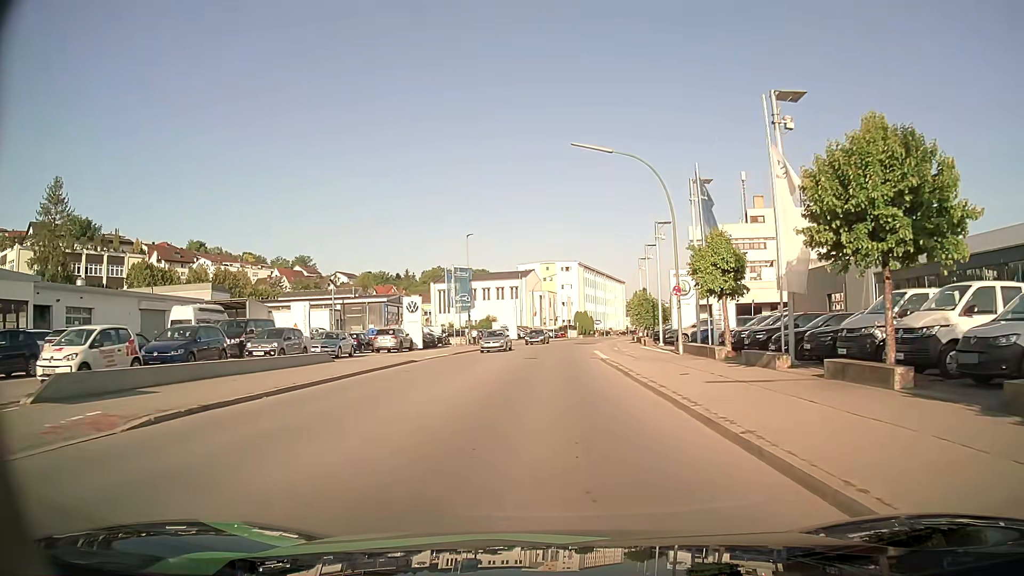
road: tertiary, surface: asphalt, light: Day
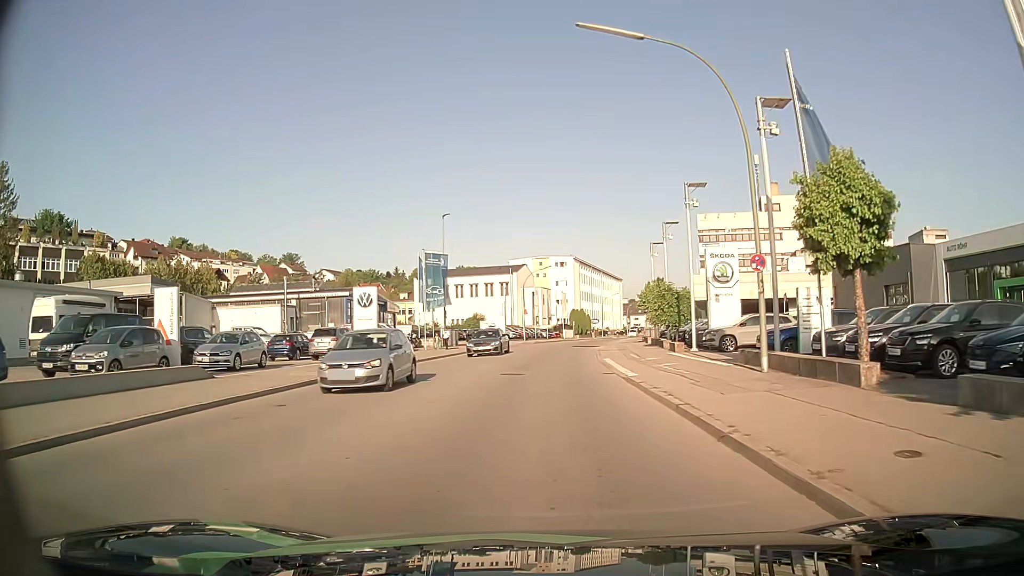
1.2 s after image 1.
(+0.1, +11.3) m; +1°
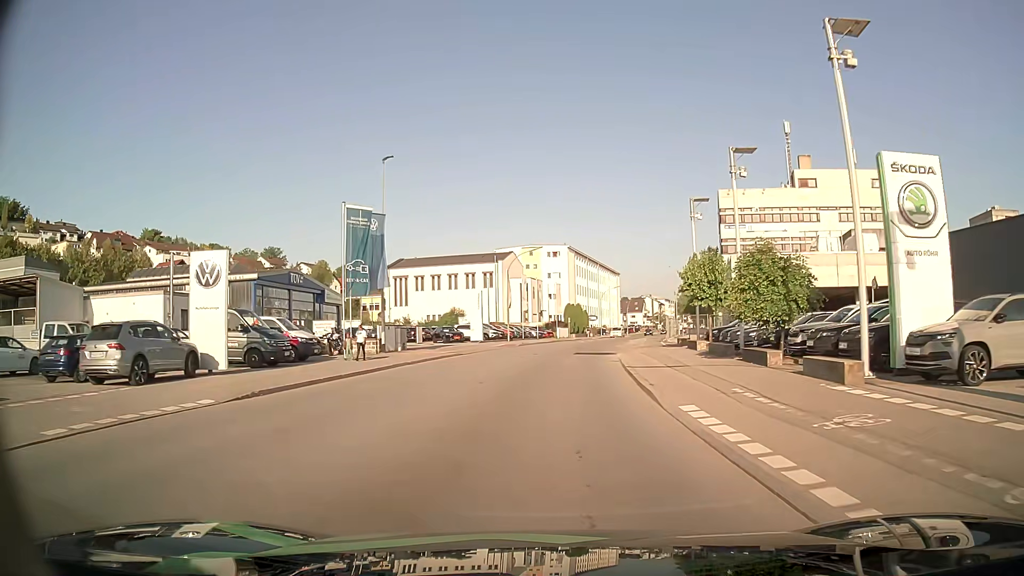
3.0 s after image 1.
(+0.1, +17.9) m; 0°
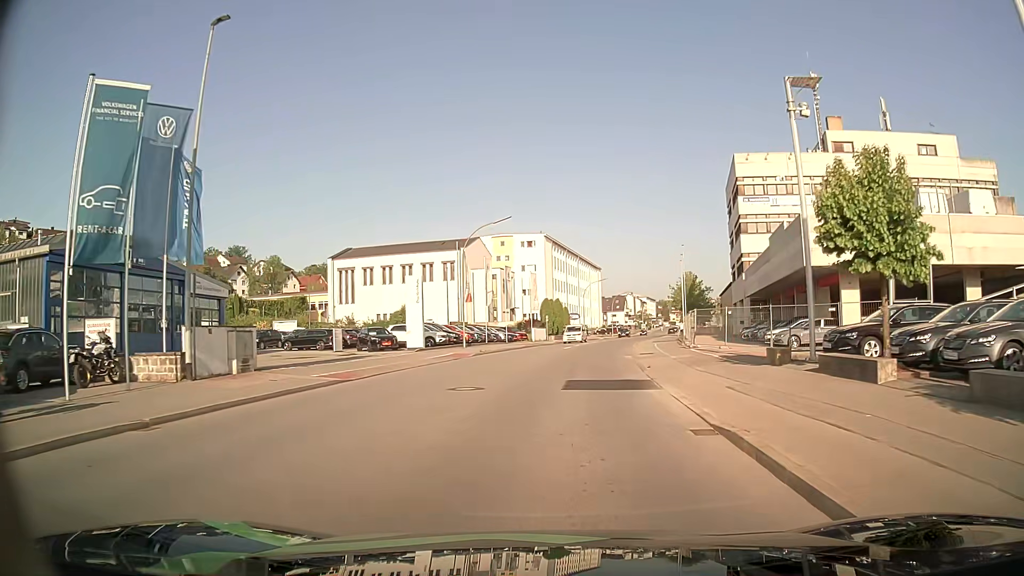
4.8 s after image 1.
(+0.5, +18.3) m; +2°
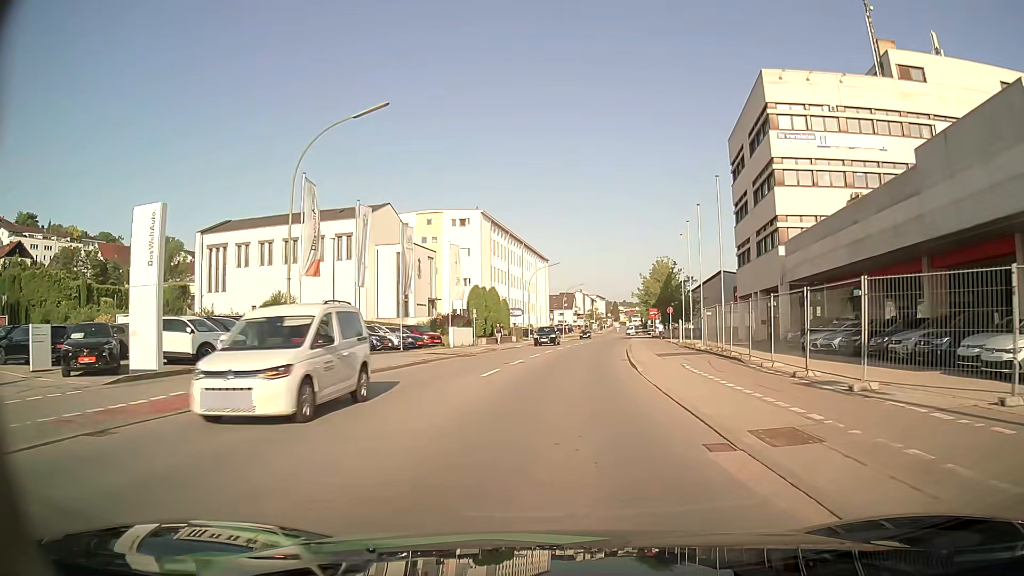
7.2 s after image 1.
(+1.2, +24.7) m; +5°
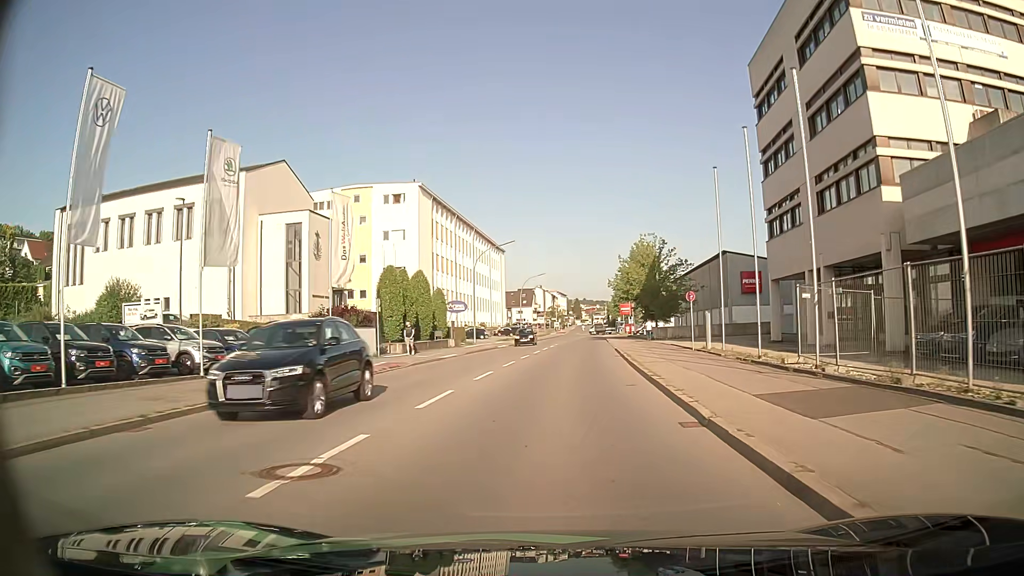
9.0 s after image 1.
(+0.7, +19.1) m; +3°
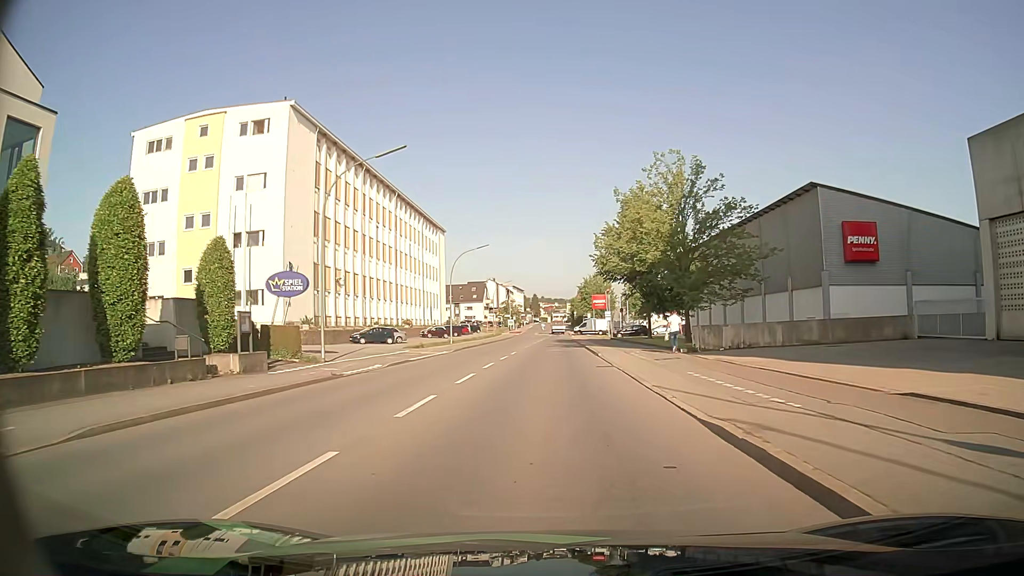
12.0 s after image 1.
(+1.3, +31.0) m; +3°
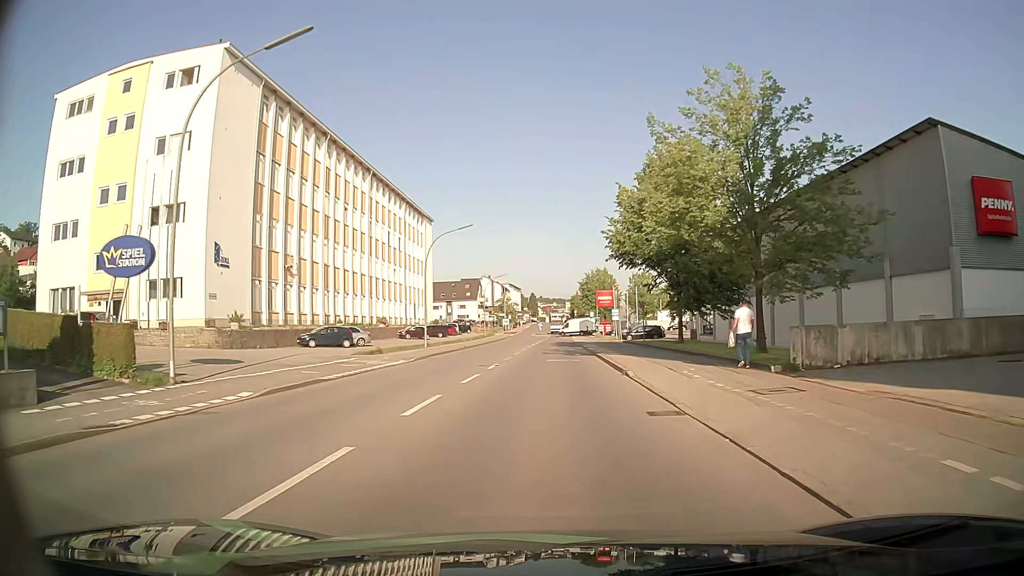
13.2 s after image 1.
(+0.1, +12.1) m; +1°
